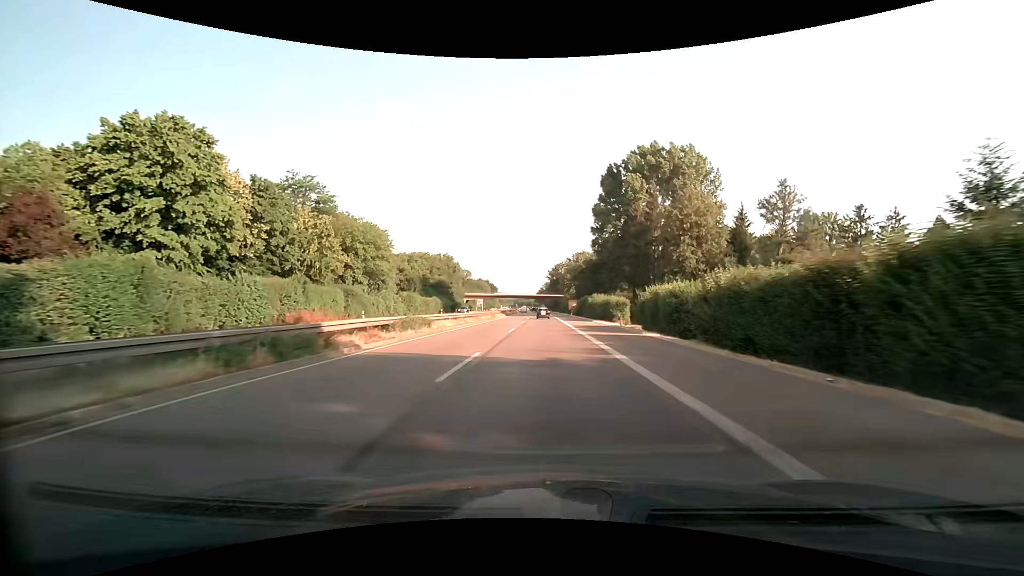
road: trunk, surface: asphalt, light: Day
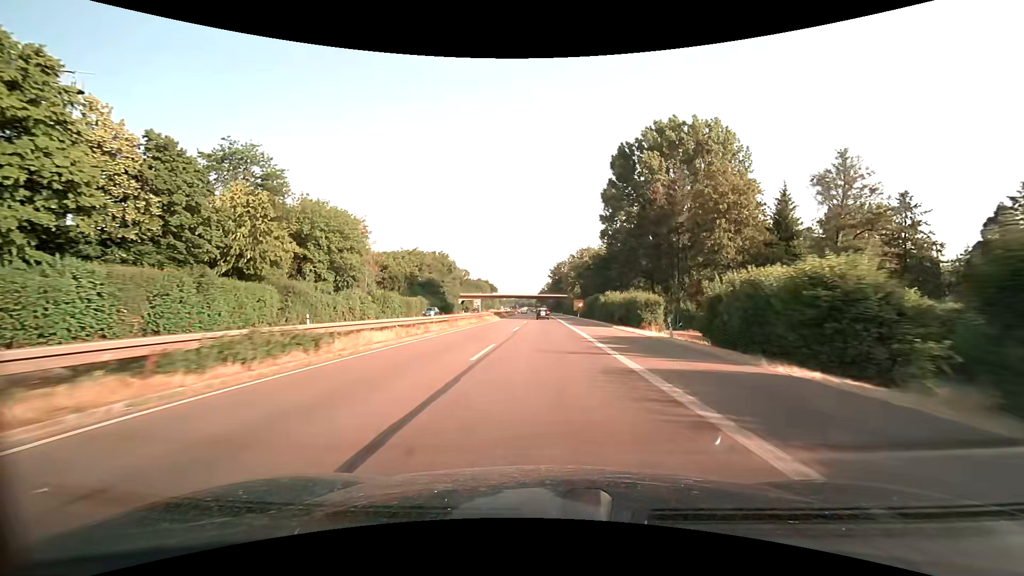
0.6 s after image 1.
(0.0, +14.3) m; 0°
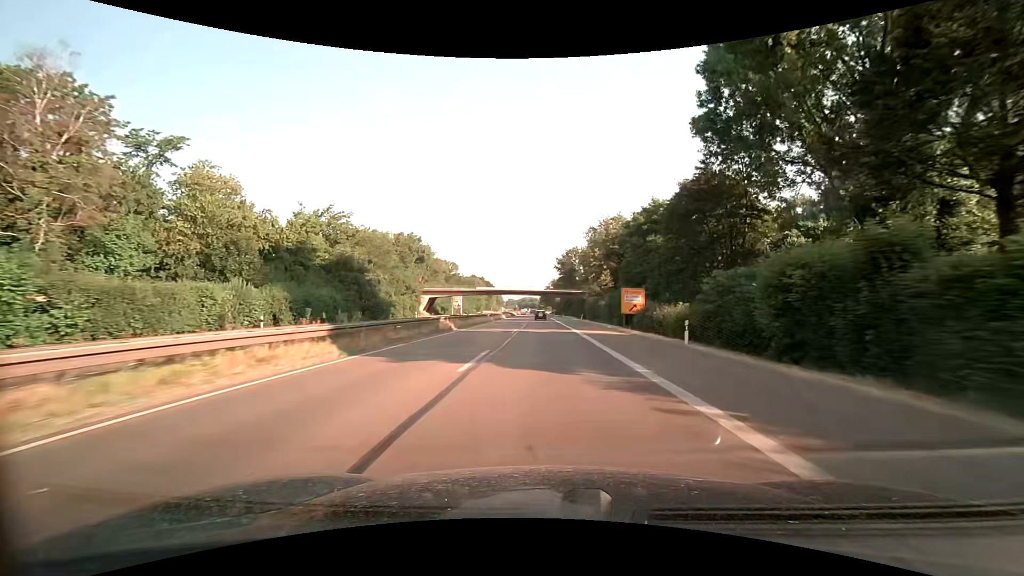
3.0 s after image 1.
(-0.3, +57.2) m; 0°
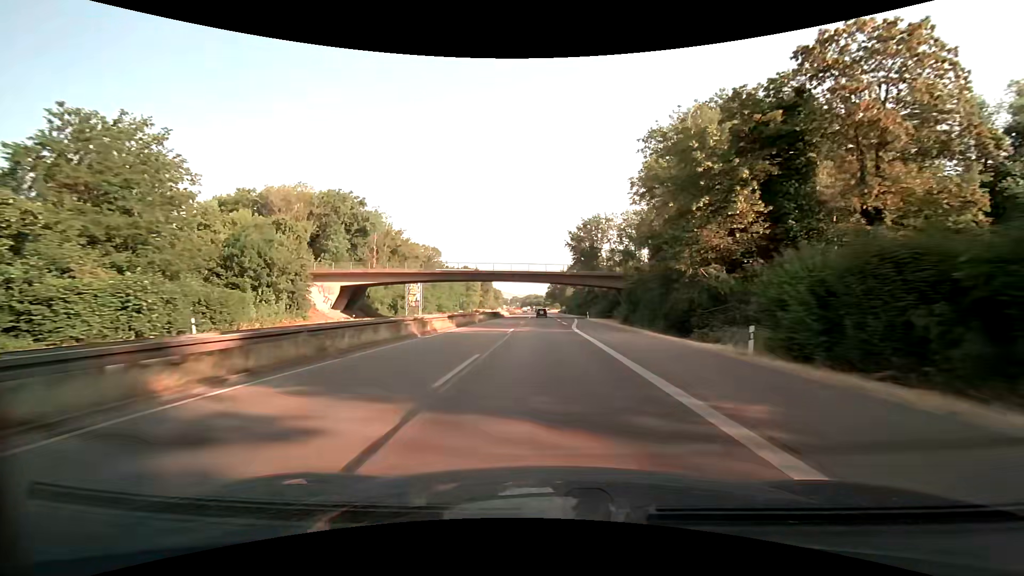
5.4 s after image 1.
(-0.4, +57.3) m; -1°
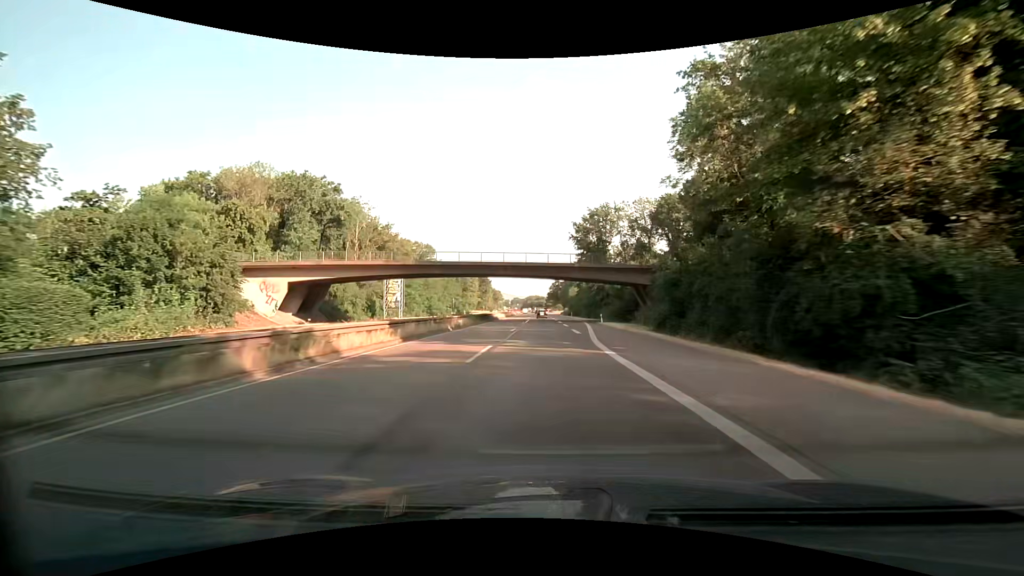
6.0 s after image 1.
(+0.1, +14.3) m; 0°
(0, +10) (0, +20) (0, +30) (0, +40) (0, +50) (0, +60) (0, +70) (0, +80) (-1, +90) (-1, +100) m
